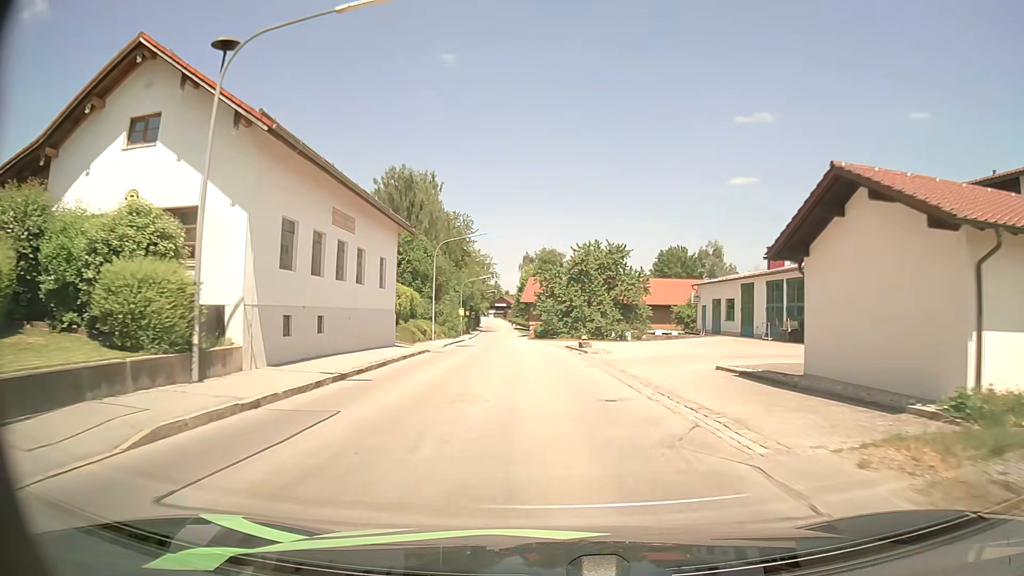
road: secondary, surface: asphalt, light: Day
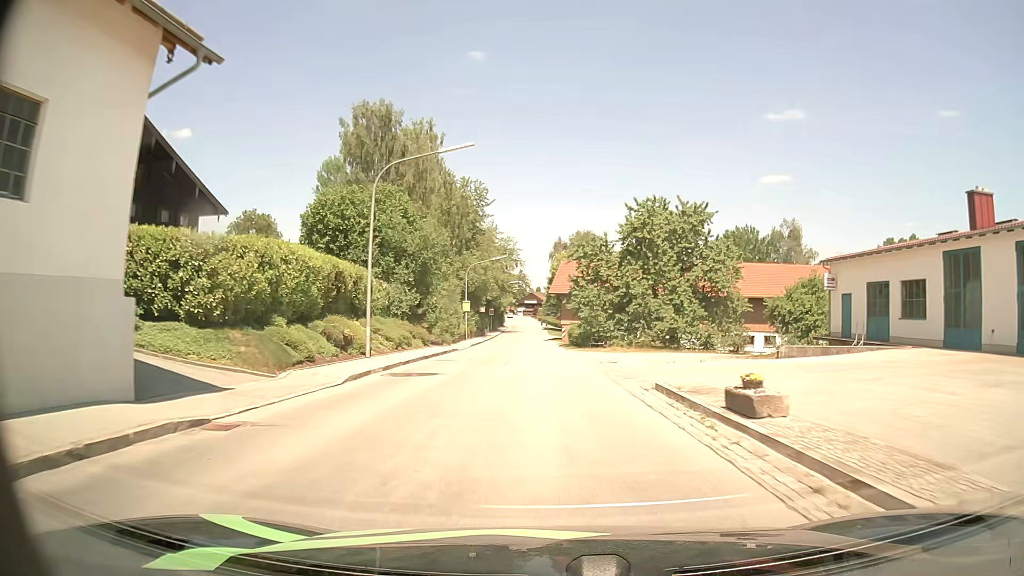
(-0.5, +24.4) m; -3°
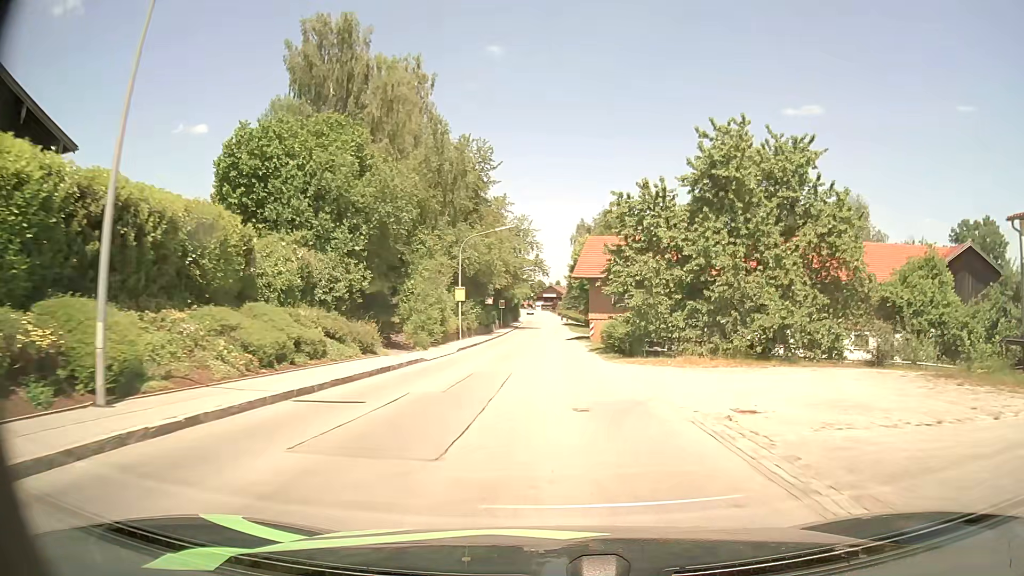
(-0.3, +16.5) m; -2°
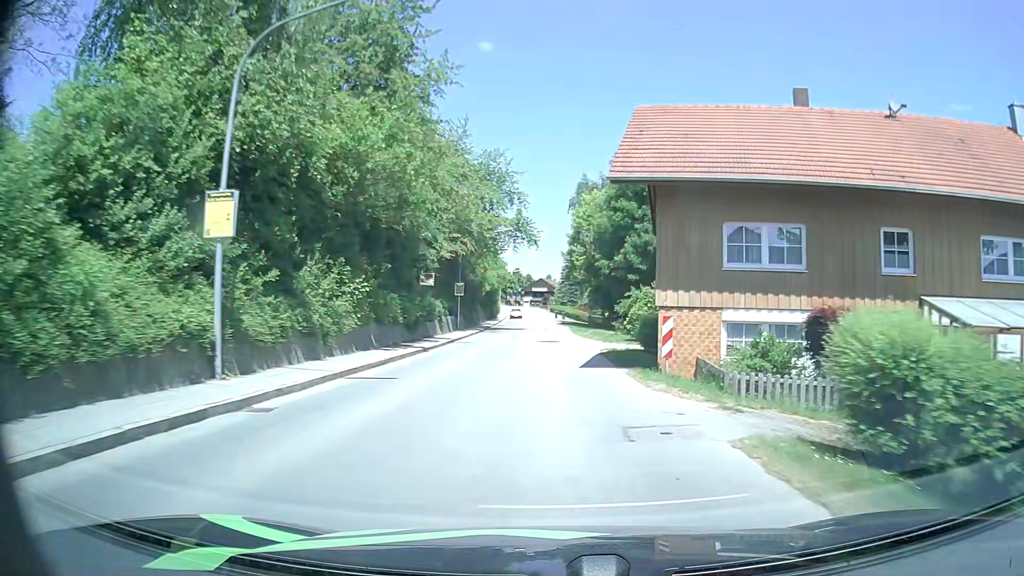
(0.0, +33.4) m; +1°
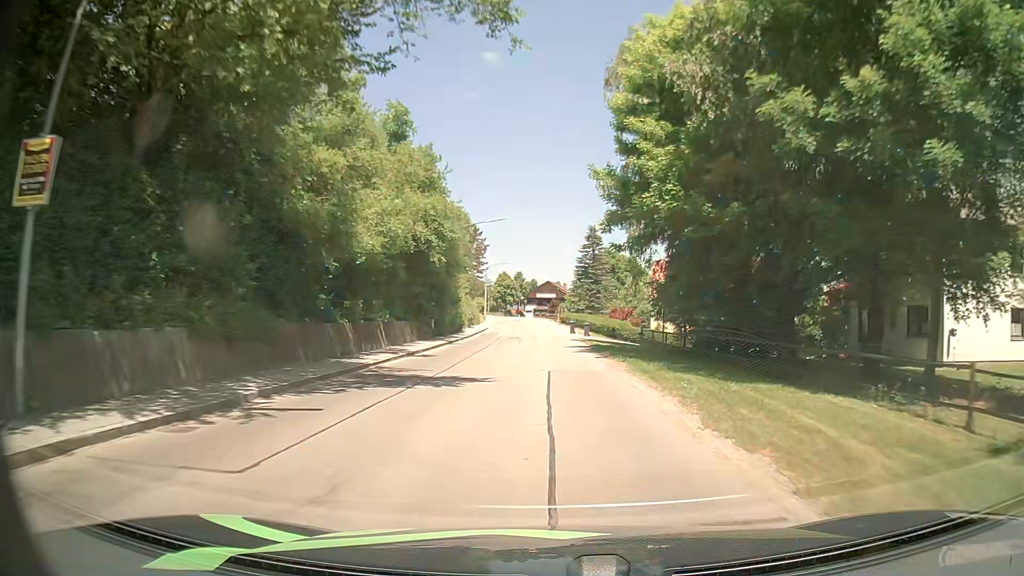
(-0.1, +43.2) m; 0°
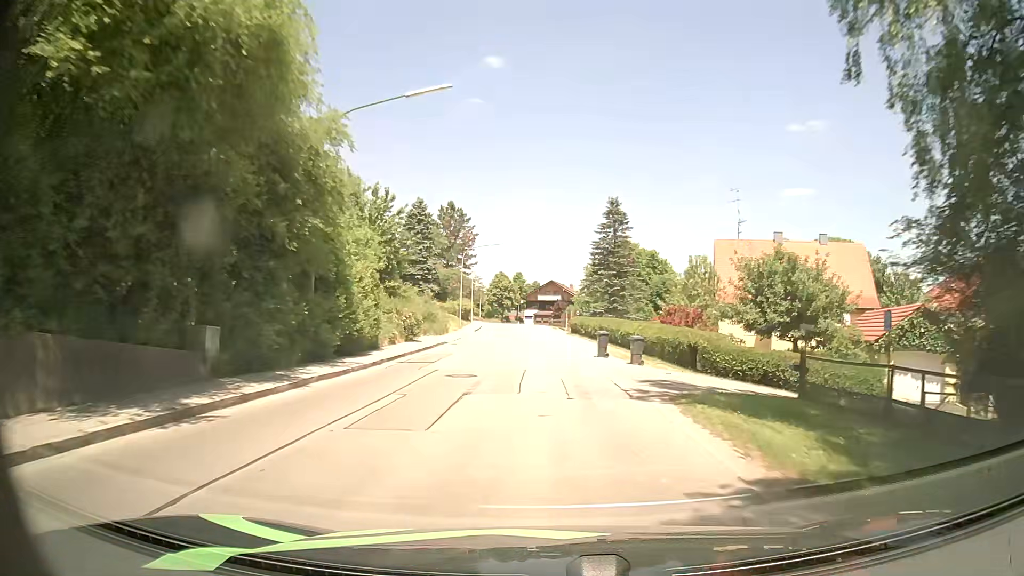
(-0.1, +26.5) m; +1°
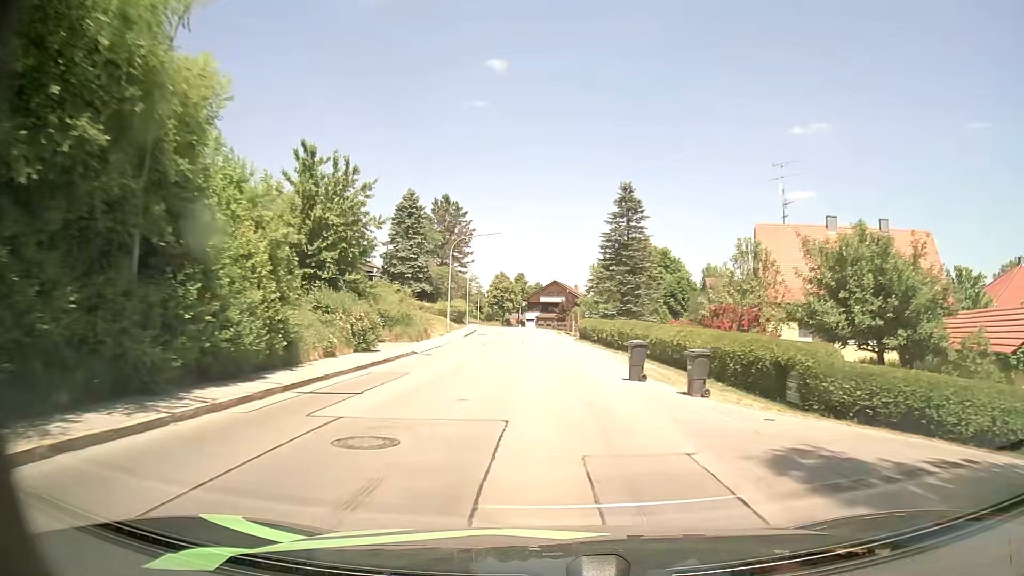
(-0.1, +8.9) m; -1°
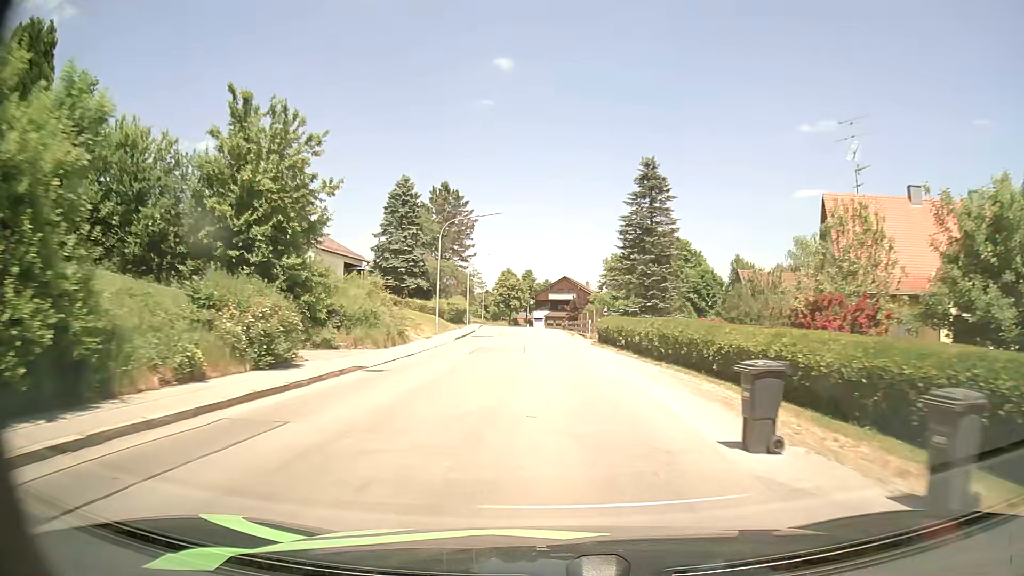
(-0.1, +8.9) m; -1°
(0, +10) (0, +20) (0, +30) (0, +40) (0, +50) (-1, +60) (-1, +70) (-2, +80) (-3, +90) (-4, +100) m
